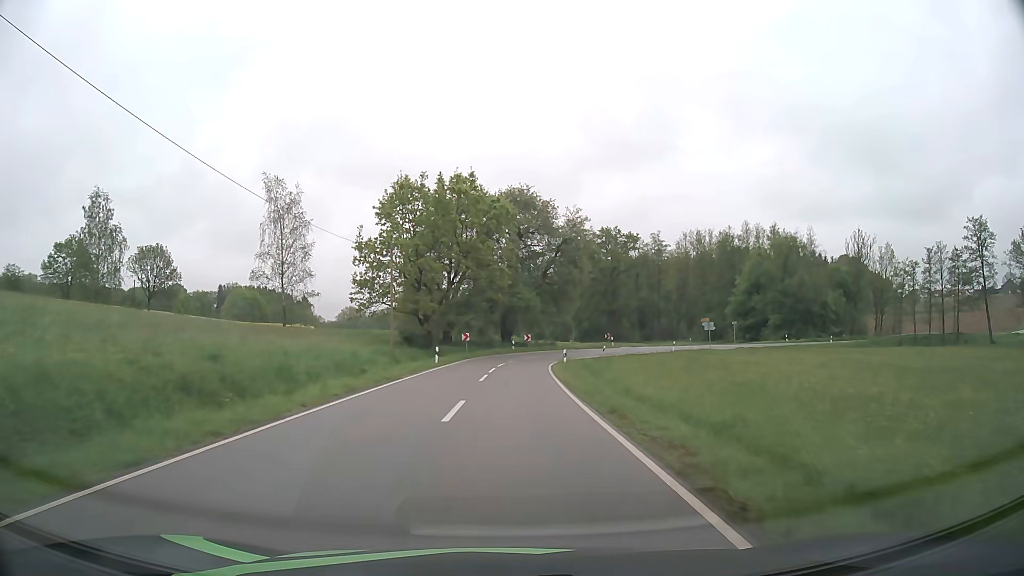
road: tertiary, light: Day
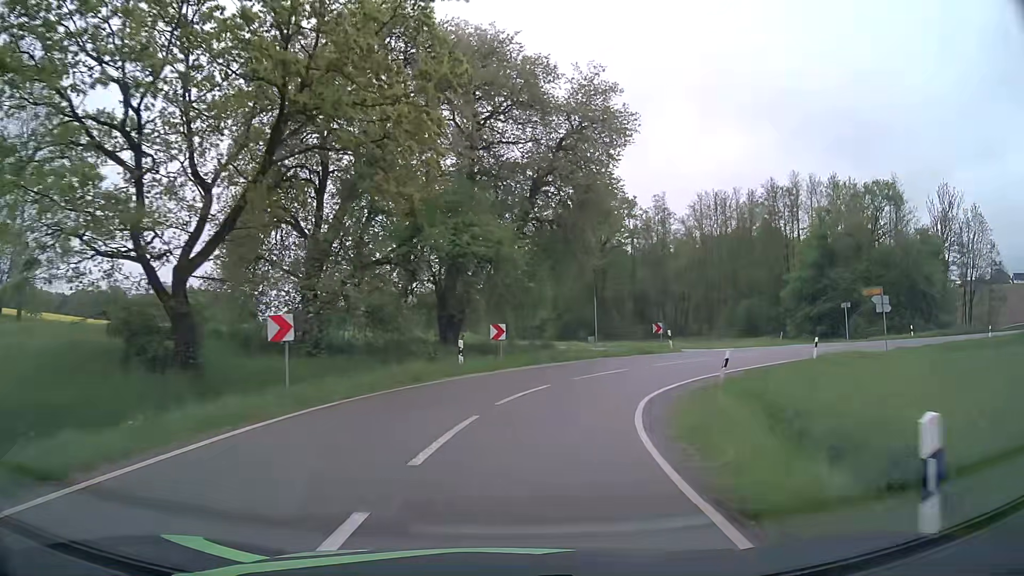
(+0.6, +33.7) m; +4°
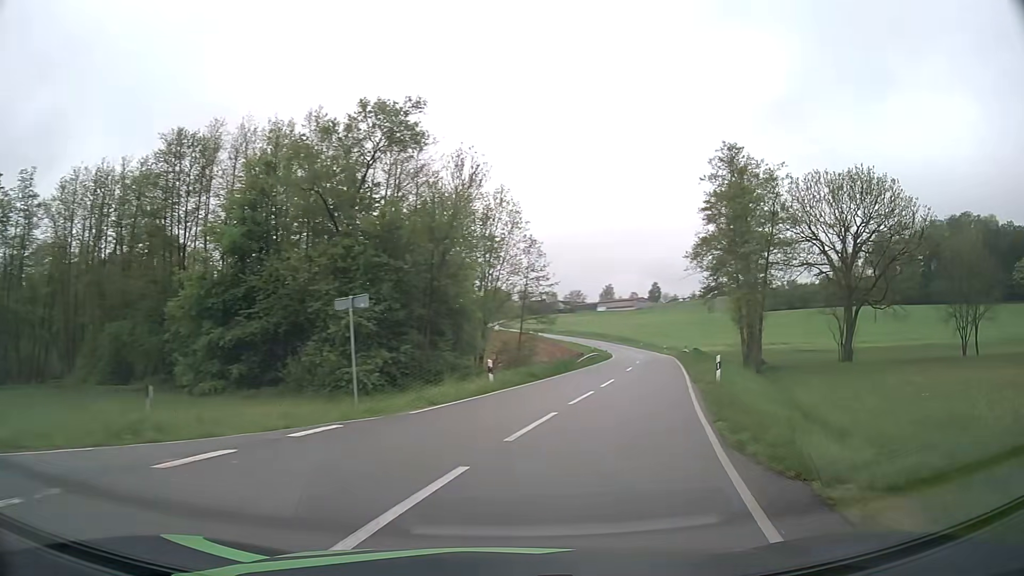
(+11.6, +28.9) m; +52°
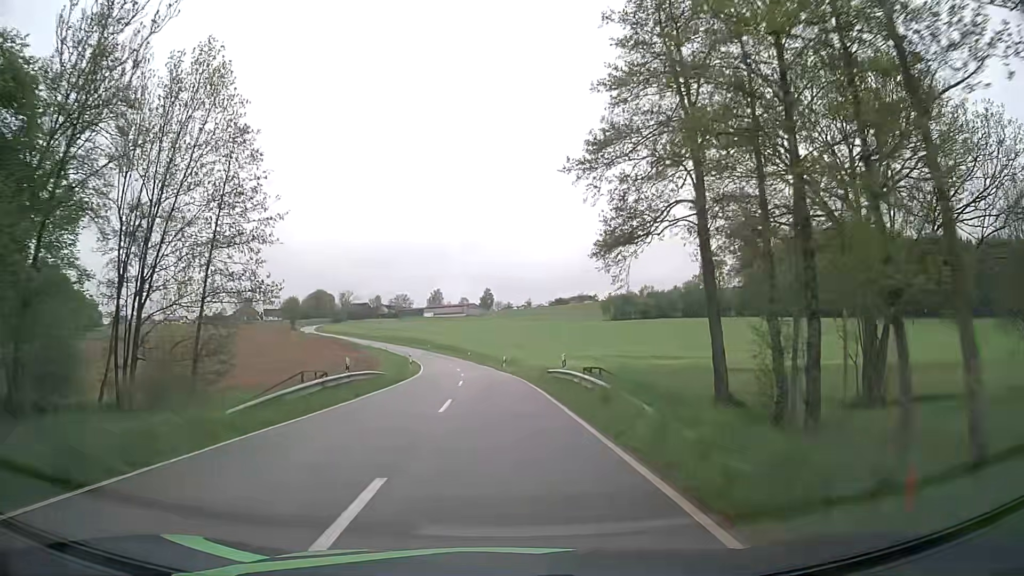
(+6.2, +30.9) m; +14°
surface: asphalt
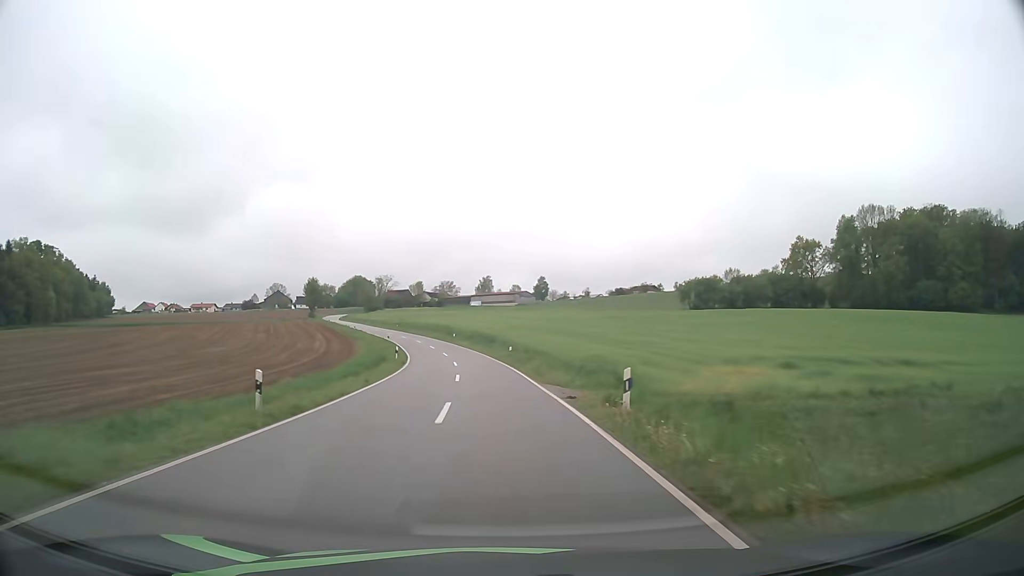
(-1.3, +39.6) m; -4°
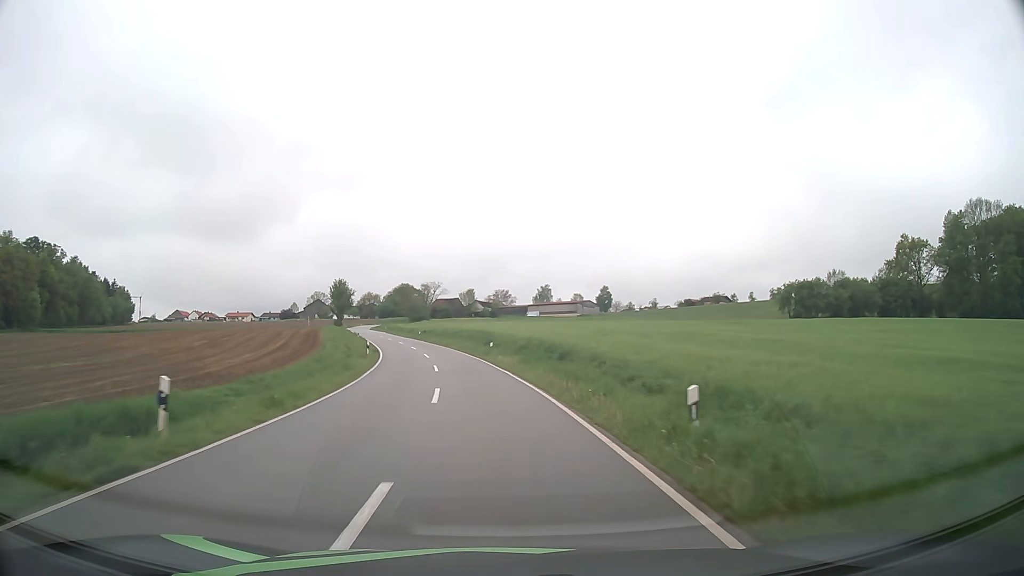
(-1.4, +34.0) m; -5°
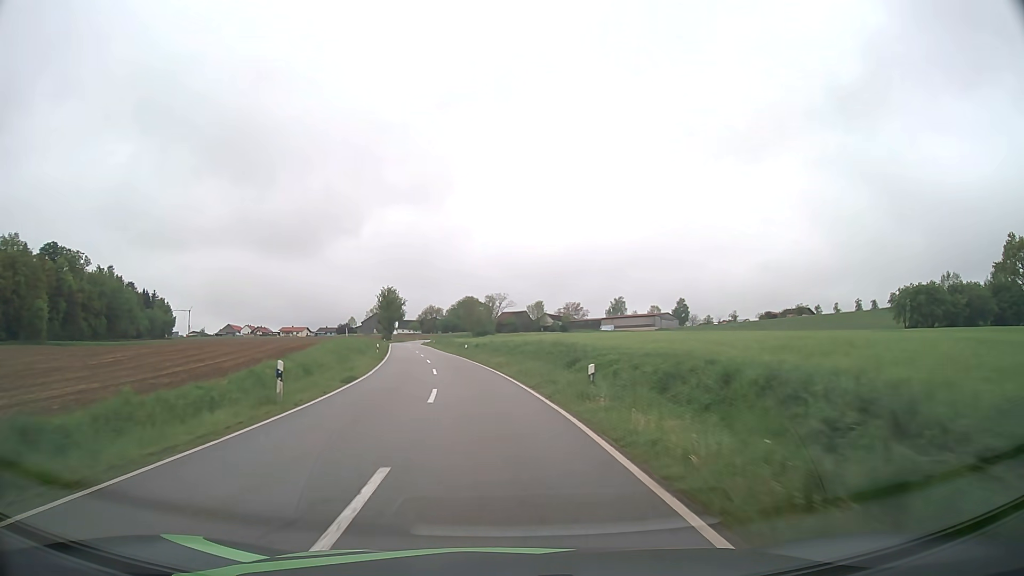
(-1.2, +24.0) m; -6°
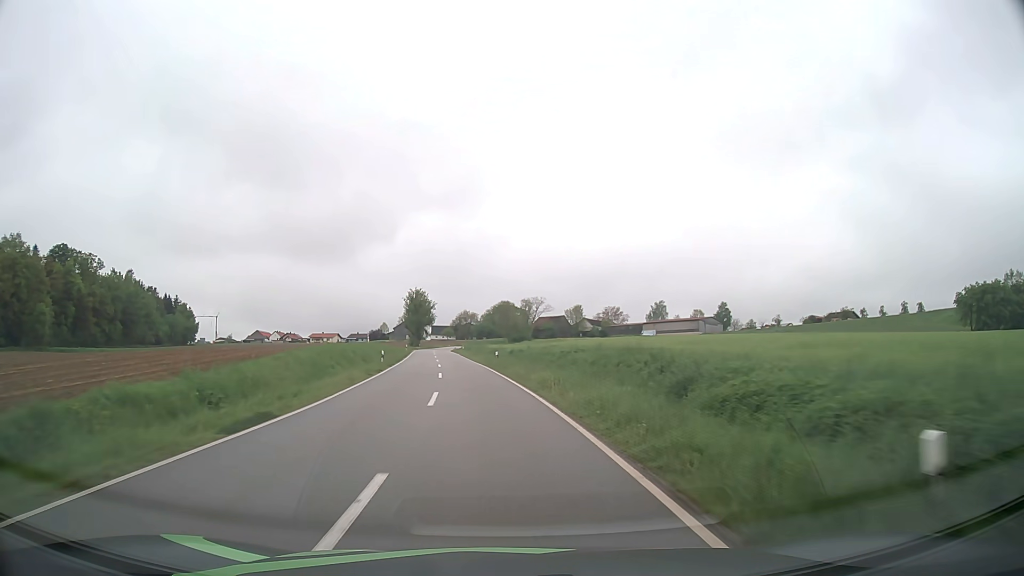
(-0.3, +12.2) m; -3°
(0, +10) (-1, +20) (-2, +30) (-3, +40) (-4, +50) (-5, +60) (-6, +70) (-7, +80) (-8, +90) (-10, +99) m
